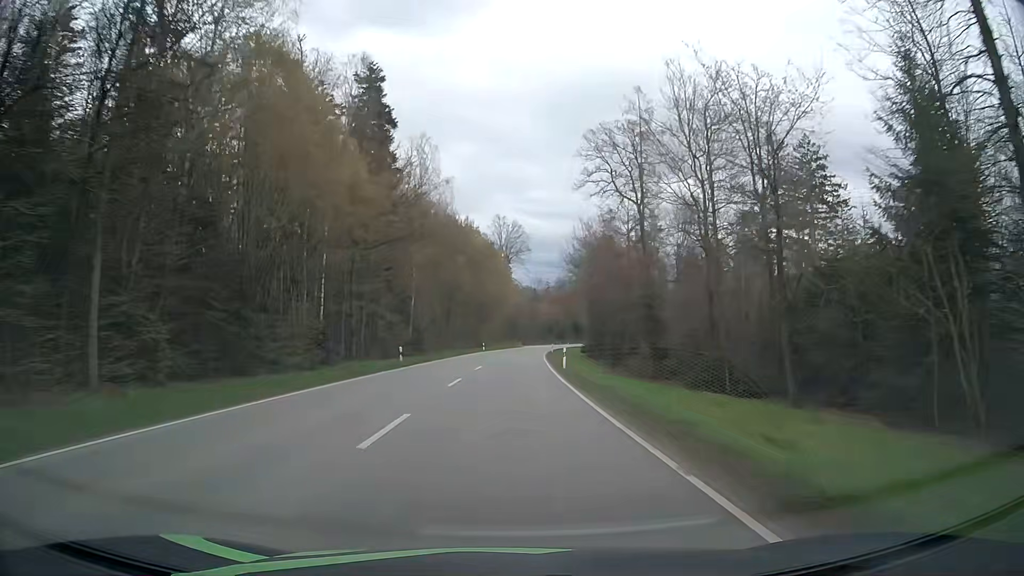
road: secondary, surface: asphalt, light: Day
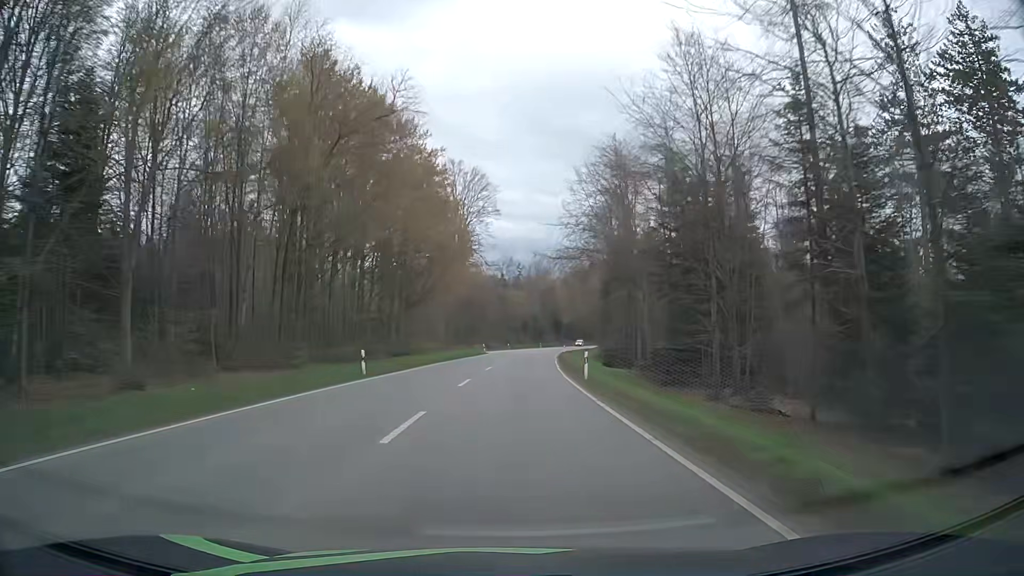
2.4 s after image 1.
(+1.4, +59.3) m; +3°
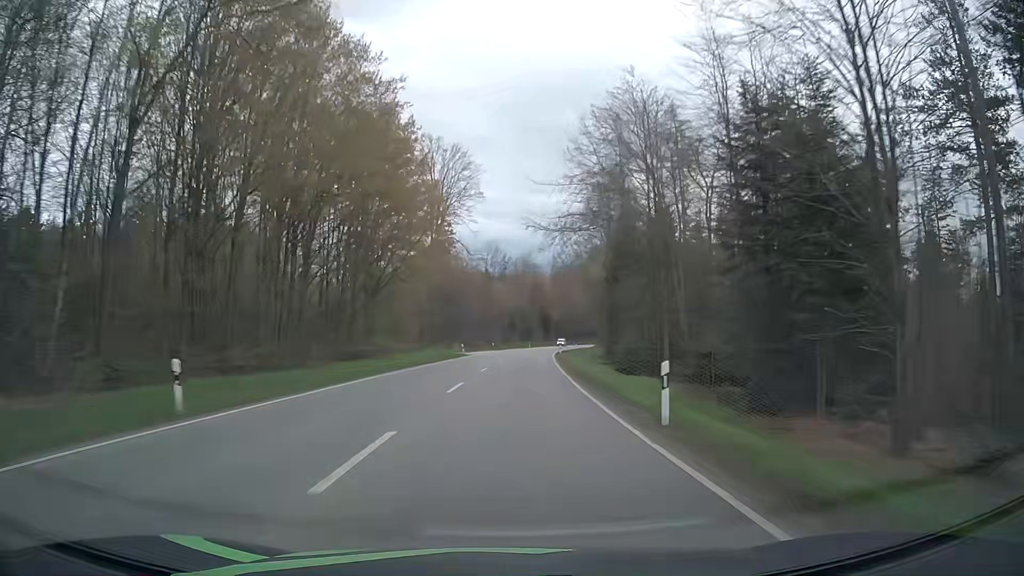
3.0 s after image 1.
(+0.1, +14.8) m; +1°
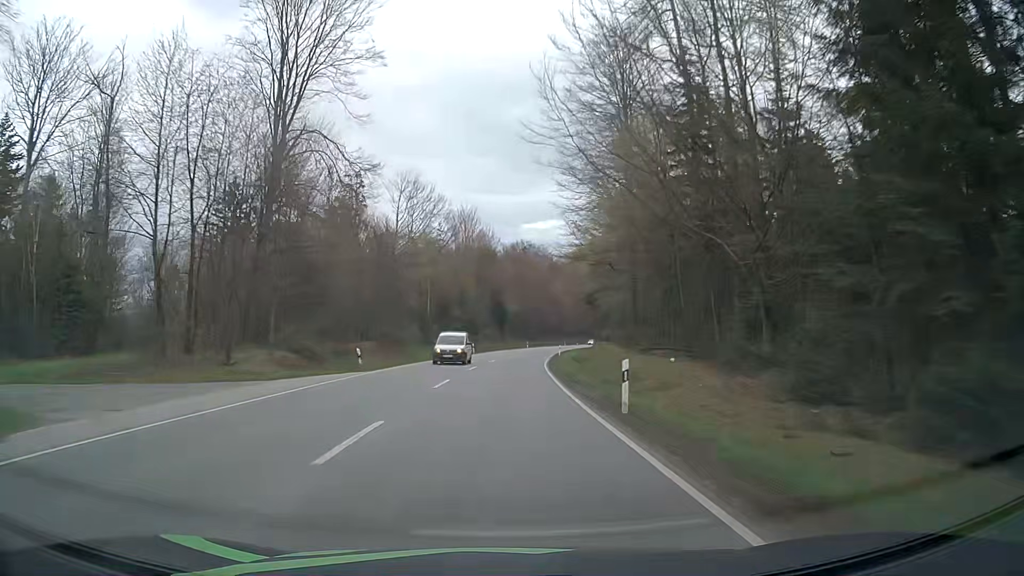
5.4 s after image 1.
(+2.5, +58.5) m; +5°
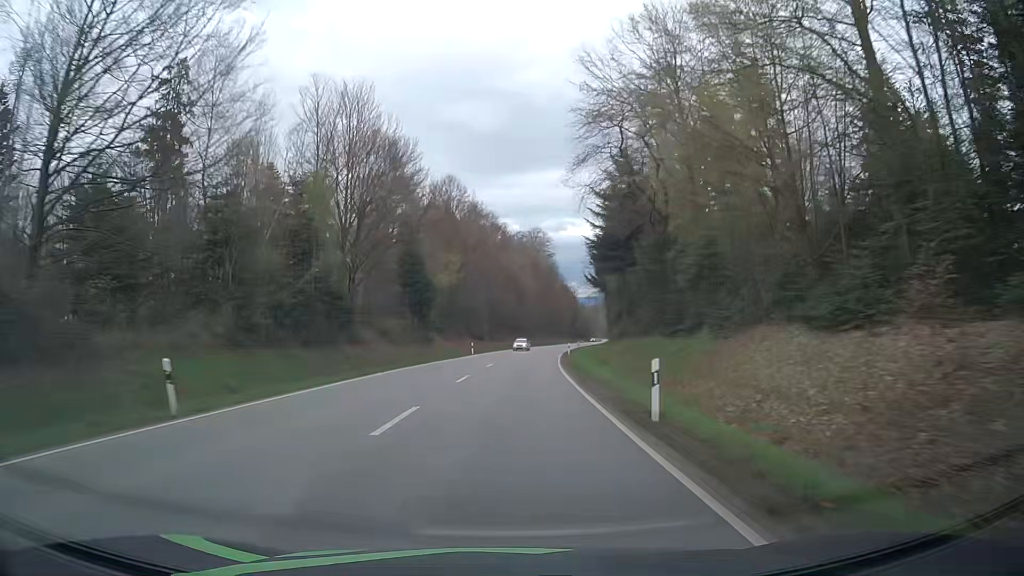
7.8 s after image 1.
(+1.7, +57.3) m; +4°
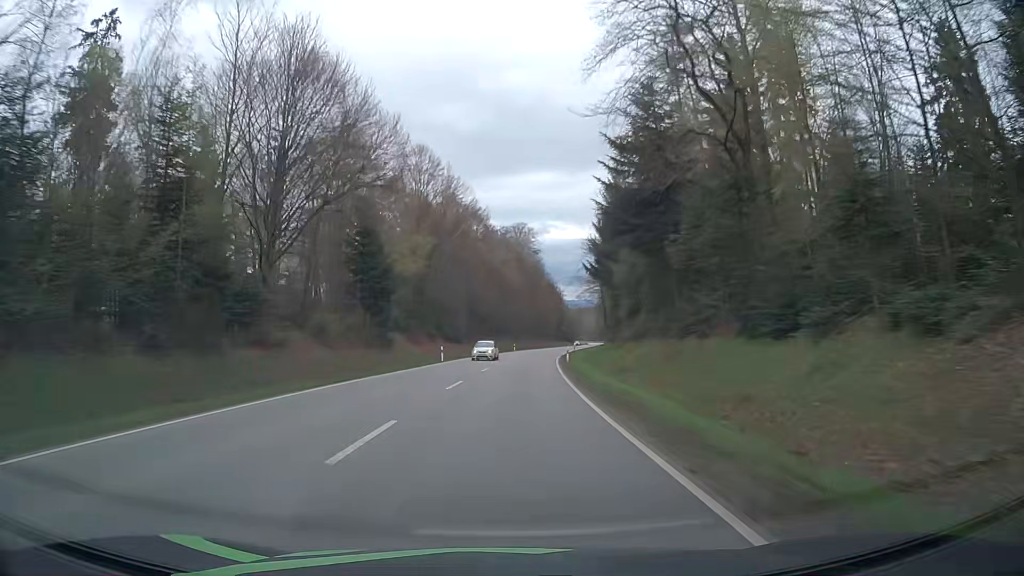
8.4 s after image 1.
(+0.1, +14.2) m; +1°
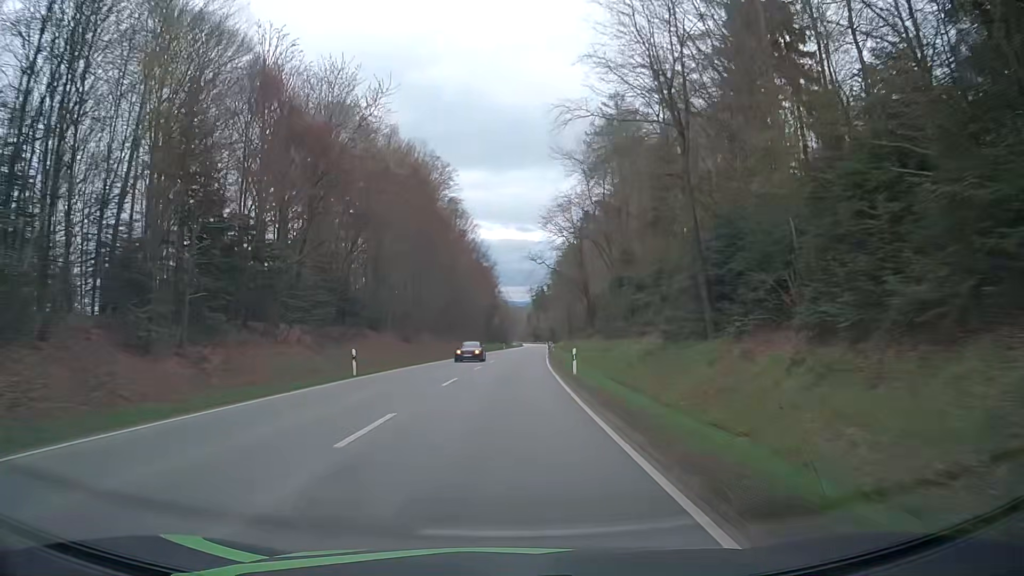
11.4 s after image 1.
(+4.4, +70.3) m; +6°
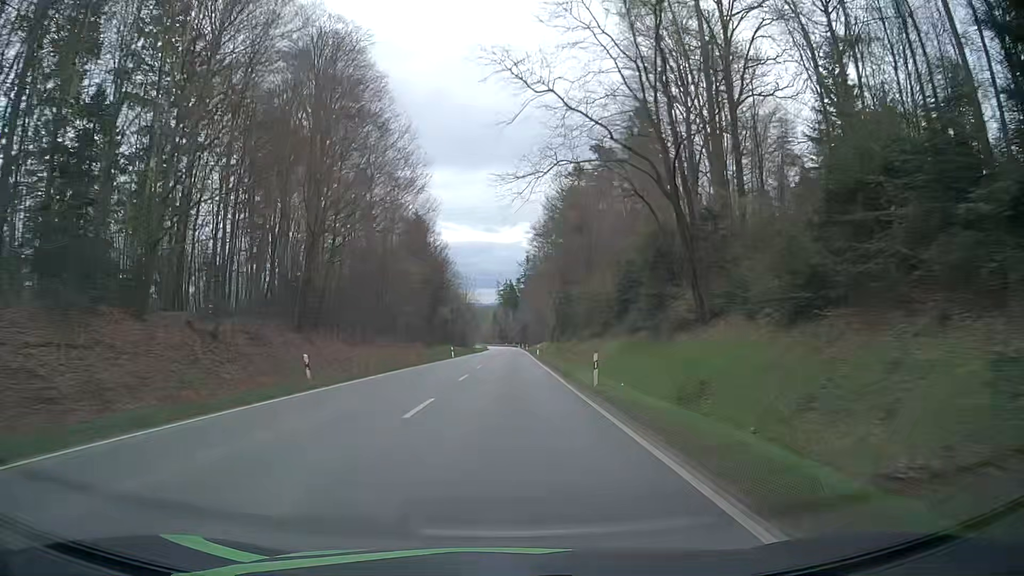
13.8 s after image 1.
(+1.7, +56.1) m; +3°
(0, +10) (0, +20) (0, +30) (0, +40) (+1, +50) (+1, +60) (+1, +70) (+1, +80) (+1, +90) (+1, +100) m
